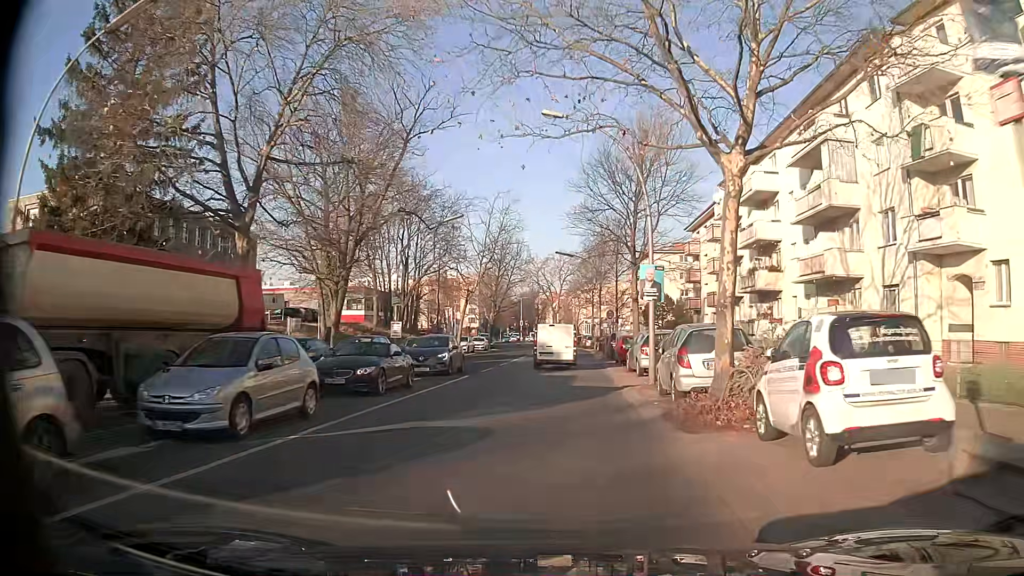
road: secondary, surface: asphalt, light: Day
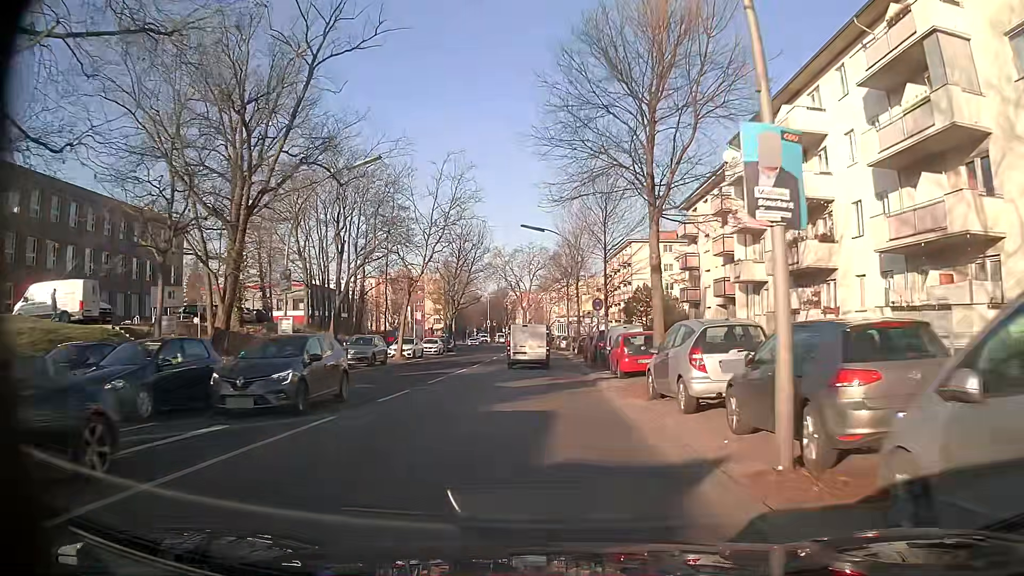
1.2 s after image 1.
(+0.3, +12.5) m; +3°
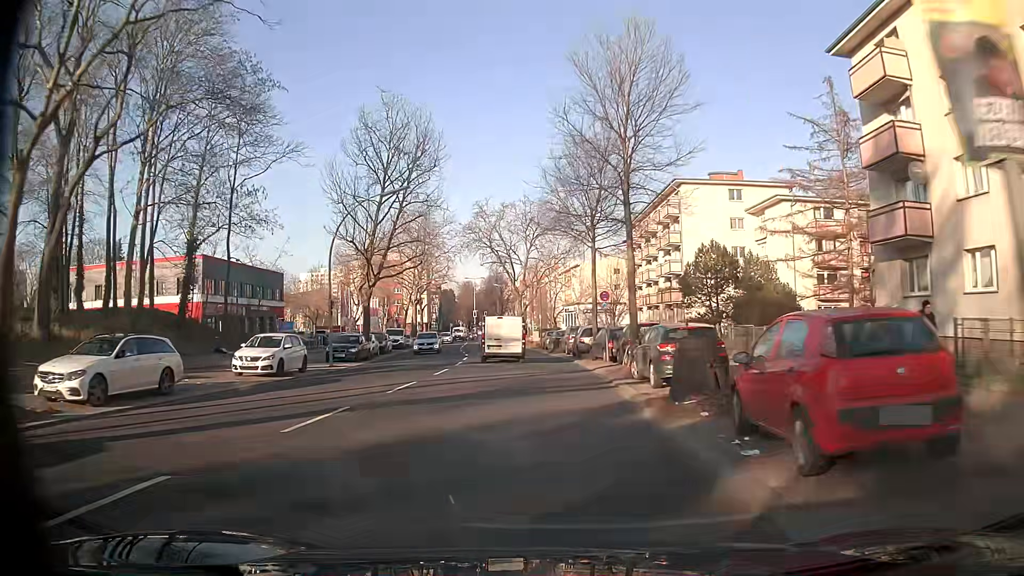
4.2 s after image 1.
(-0.1, +36.0) m; -1°
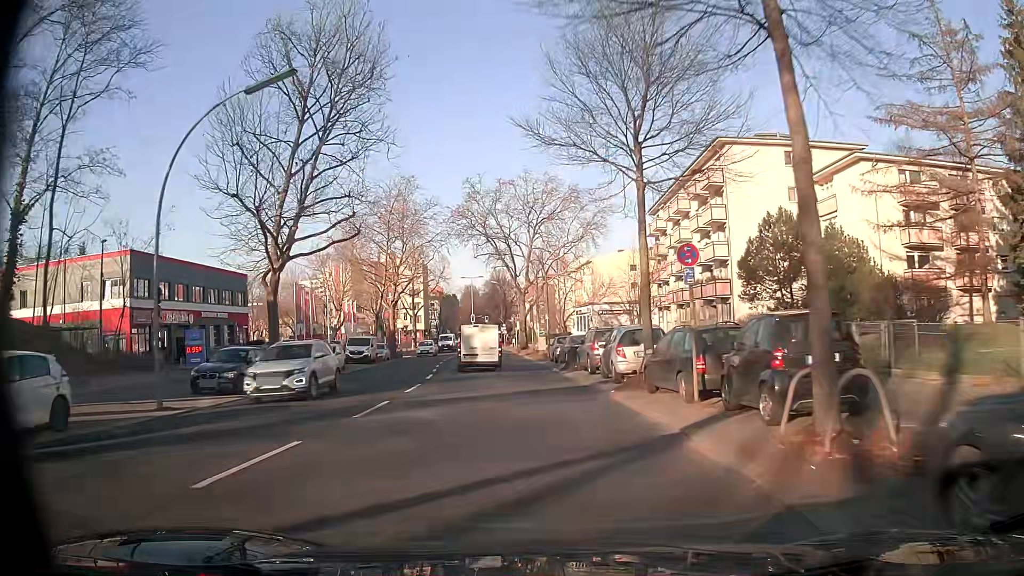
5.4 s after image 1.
(-0.1, +14.9) m; -1°
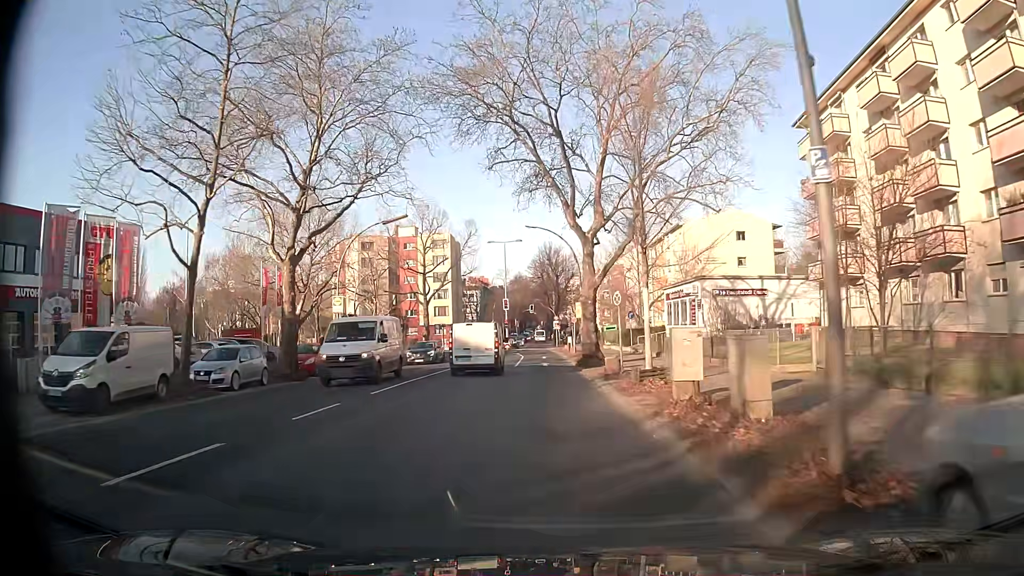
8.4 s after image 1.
(-1.8, +36.1) m; -4°
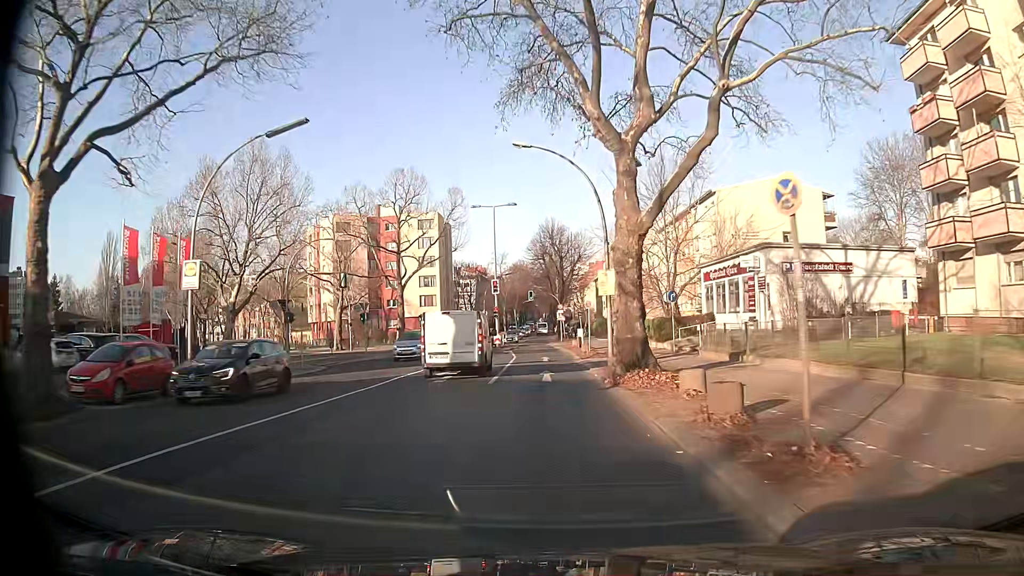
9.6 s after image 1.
(-0.1, +15.5) m; 0°
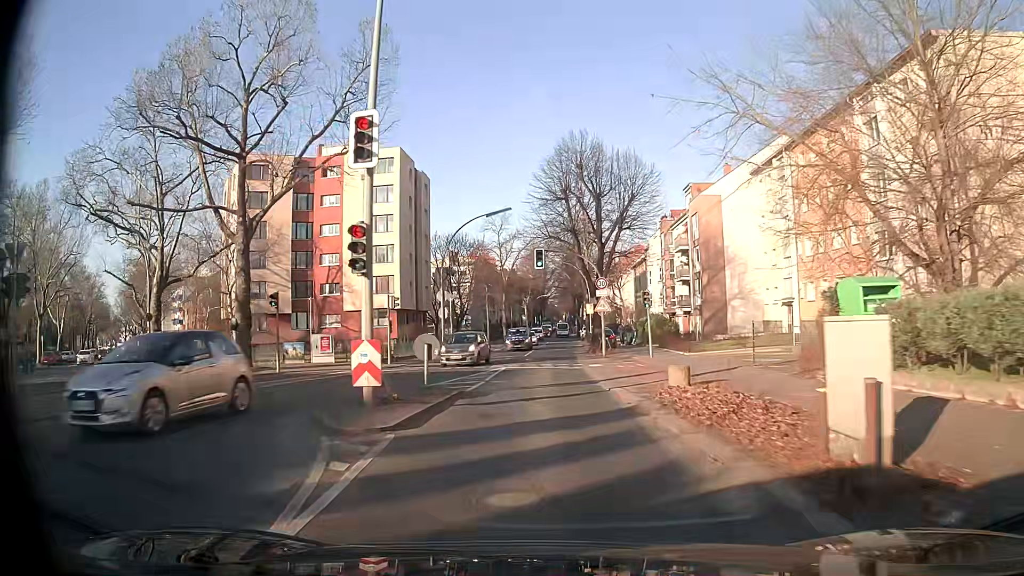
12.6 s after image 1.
(-0.5, +38.5) m; -1°
(0, +10) (0, +20) (0, +30) (0, +40) (0, +50) (0, +60) (0, +70) (+1, +80) (+1, +90) (+1, +100) m
